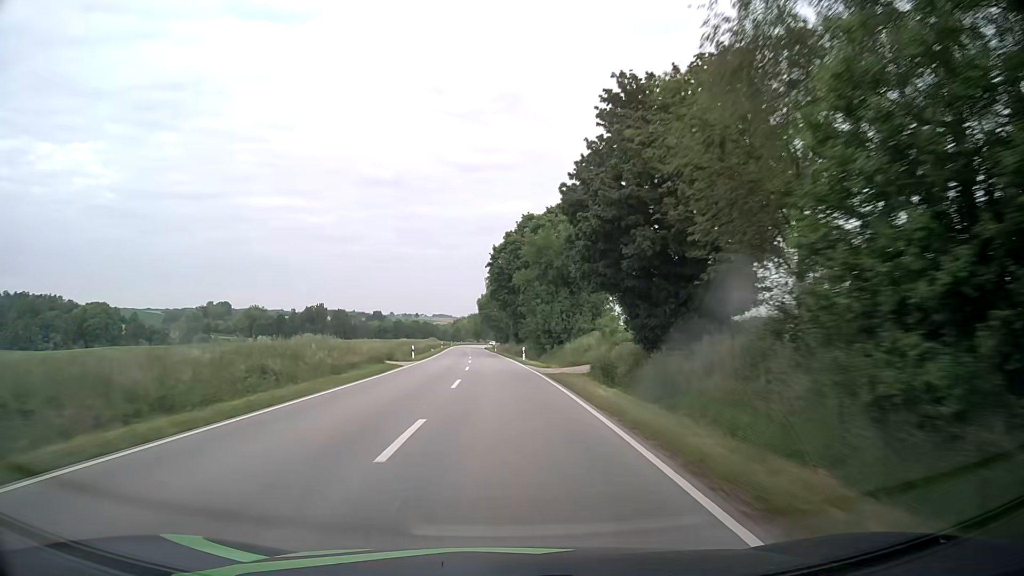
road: secondary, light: Day
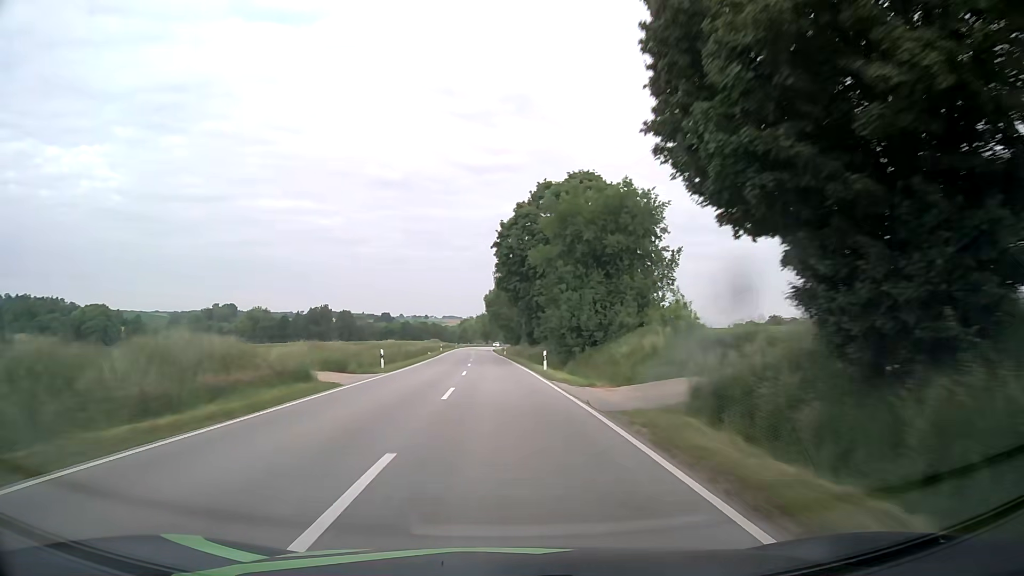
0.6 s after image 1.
(-0.1, +15.5) m; -1°
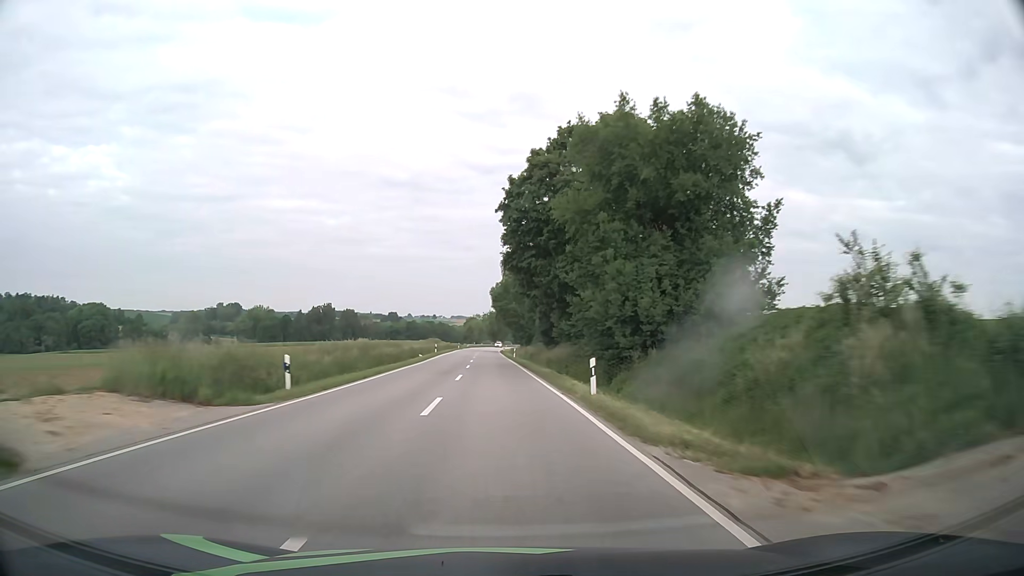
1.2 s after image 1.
(-0.1, +15.6) m; -1°
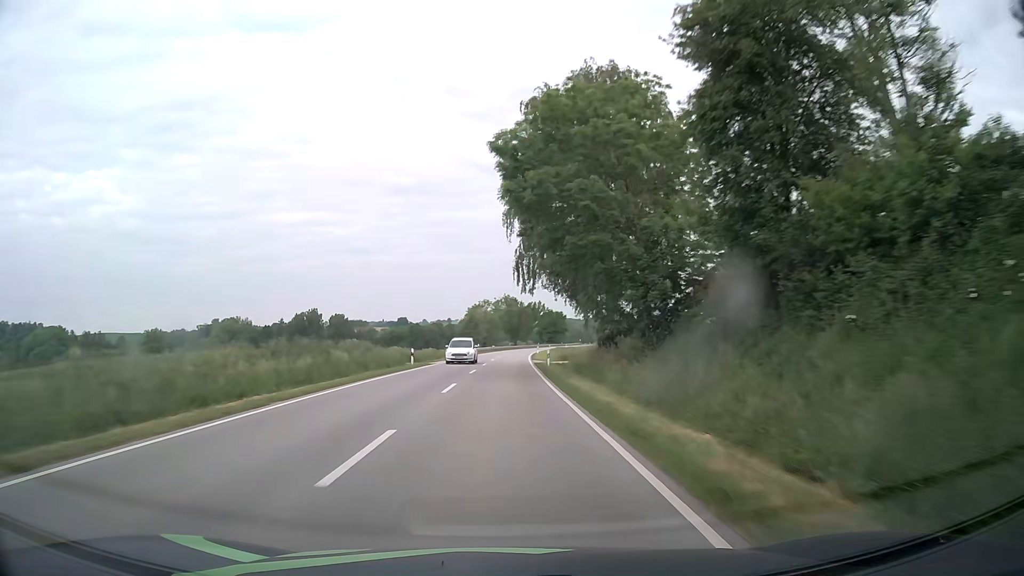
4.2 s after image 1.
(-1.8, +78.4) m; -1°
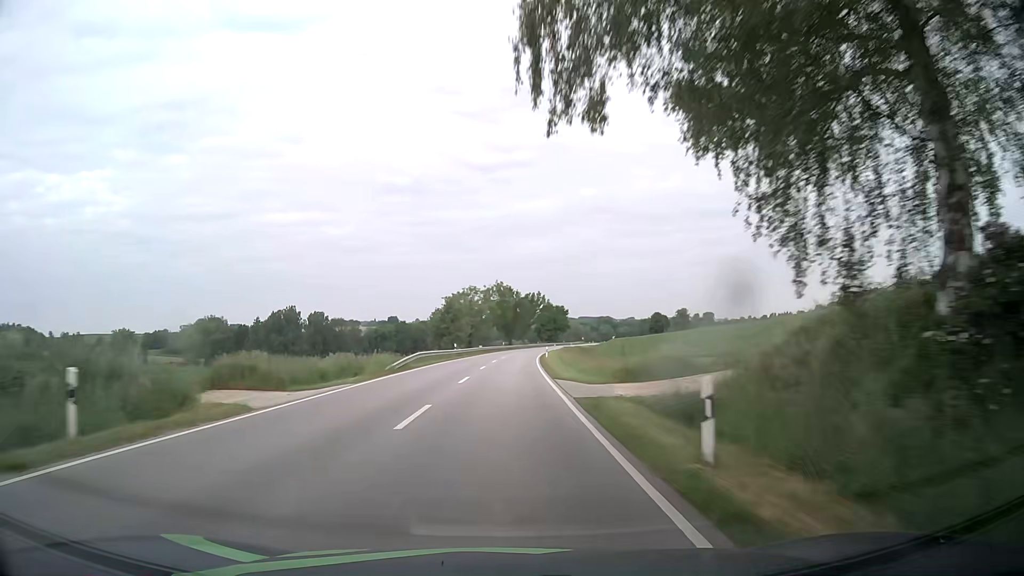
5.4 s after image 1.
(0.0, +31.5) m; 0°
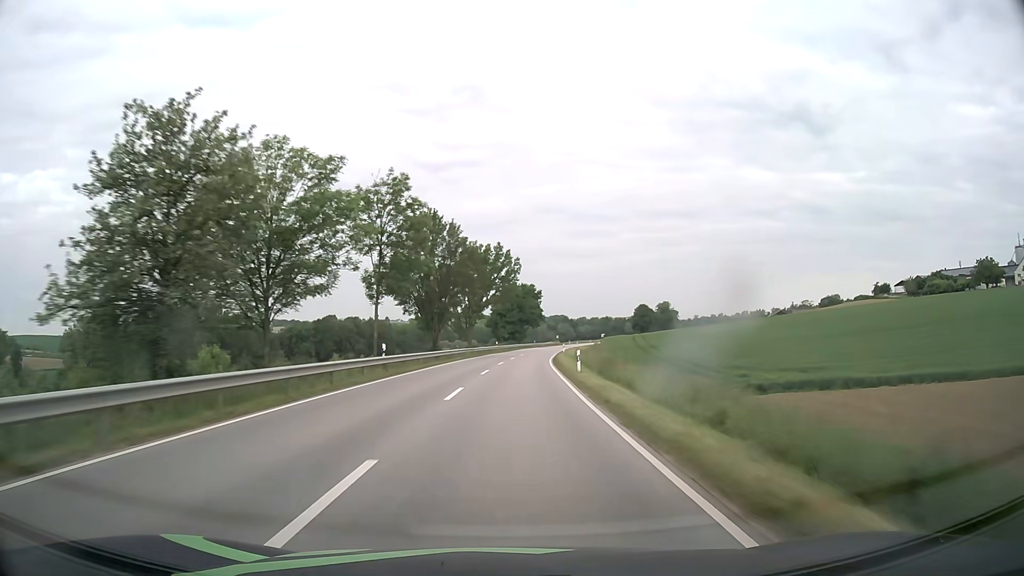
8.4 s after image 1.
(+2.8, +78.9) m; +4°
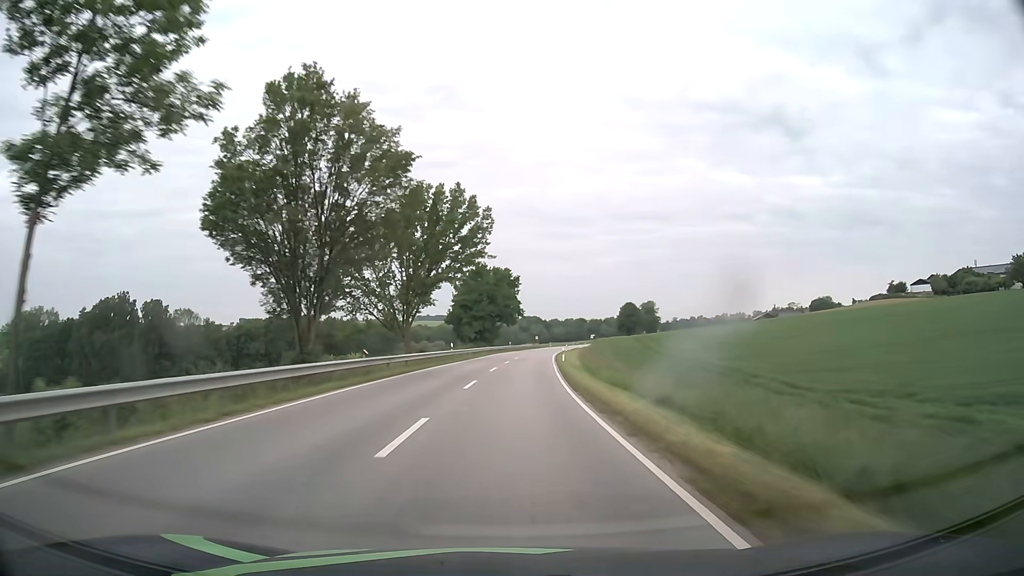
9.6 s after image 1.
(+0.8, +31.5) m; +2°
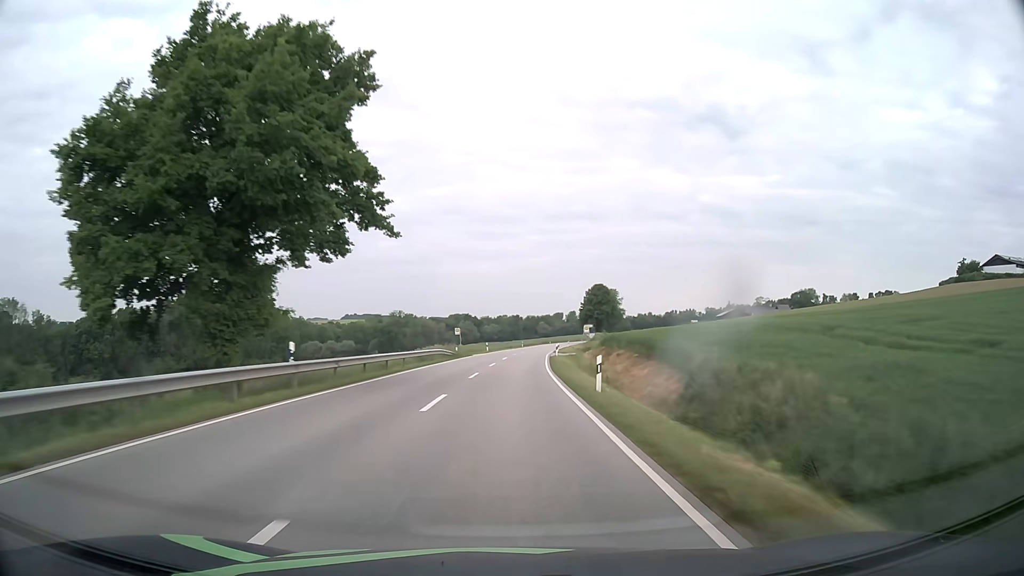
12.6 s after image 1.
(+4.5, +78.8) m; +6°
(0, +10) (0, +20) (0, +30) (+1, +40) (+1, +50) (+2, +60) (+3, +70) (+4, +80) (+5, +90) (+6, +100) m
